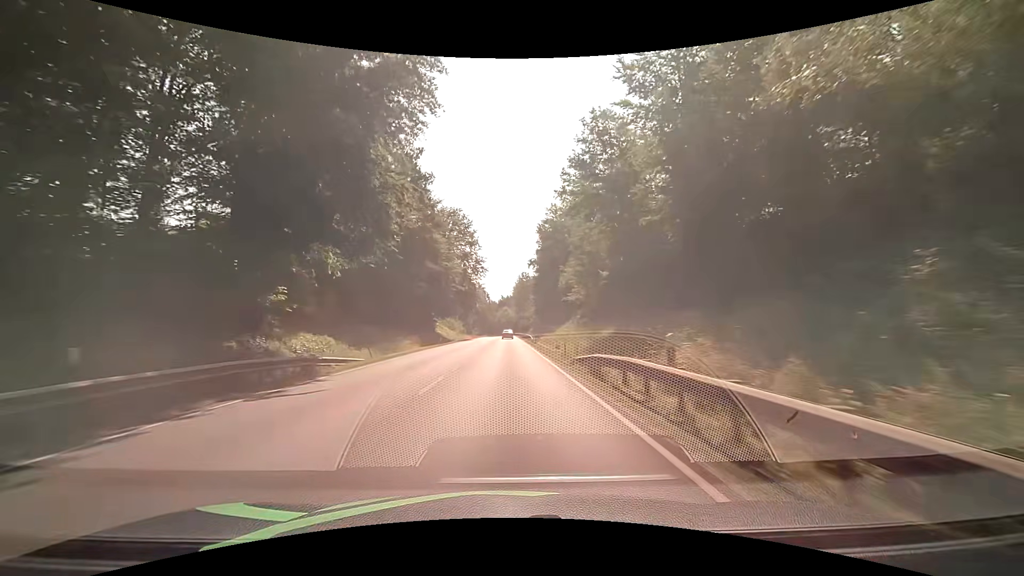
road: primary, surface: asphalt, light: Day
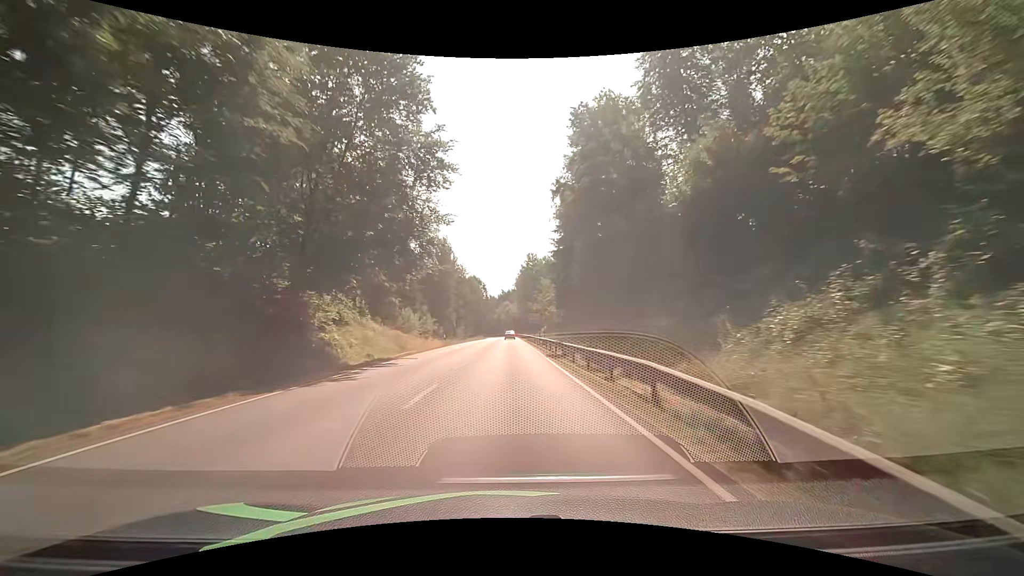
(-0.2, +49.9) m; 0°
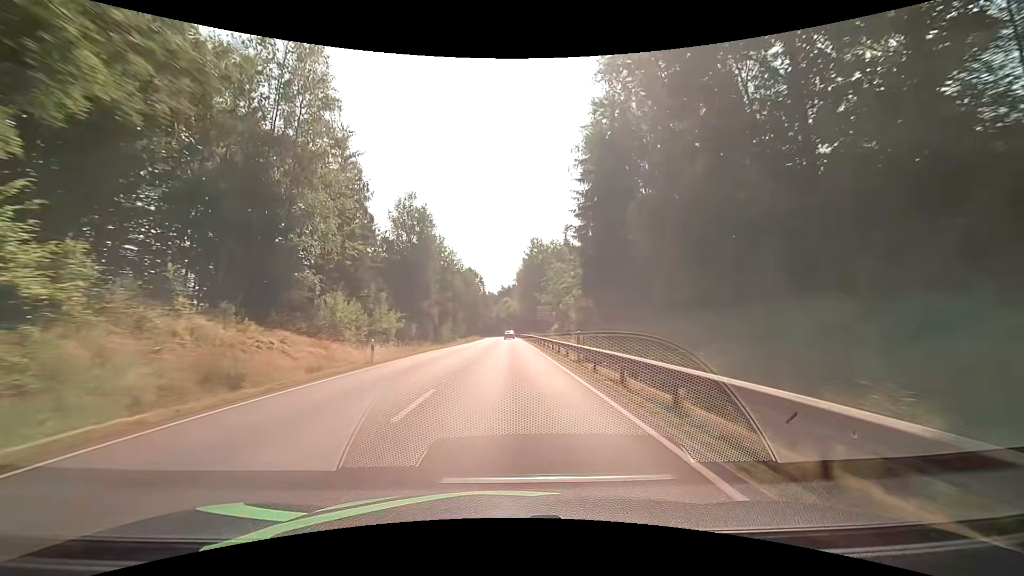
(-0.1, +25.0) m; 0°
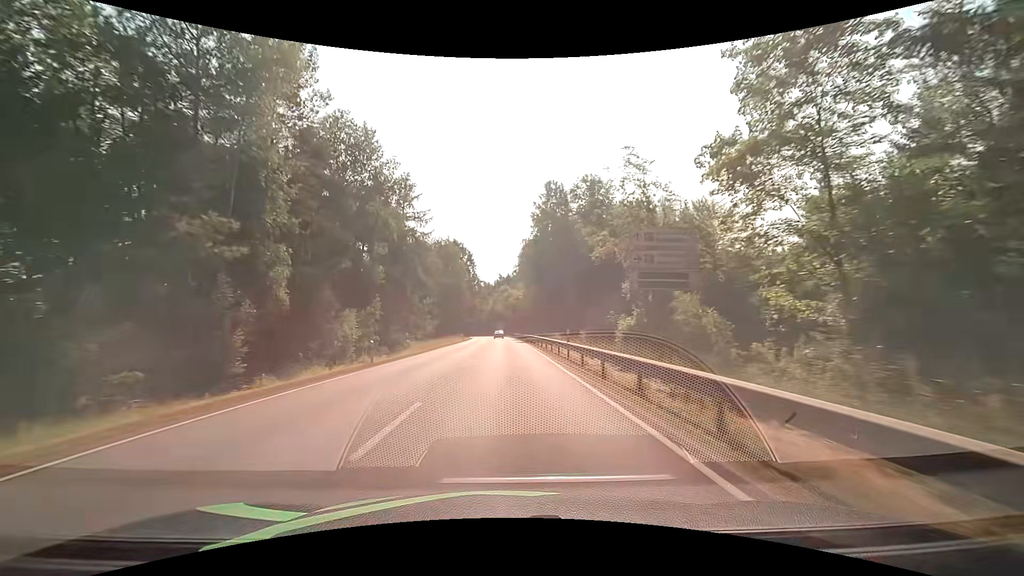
(+0.1, +50.2) m; 0°
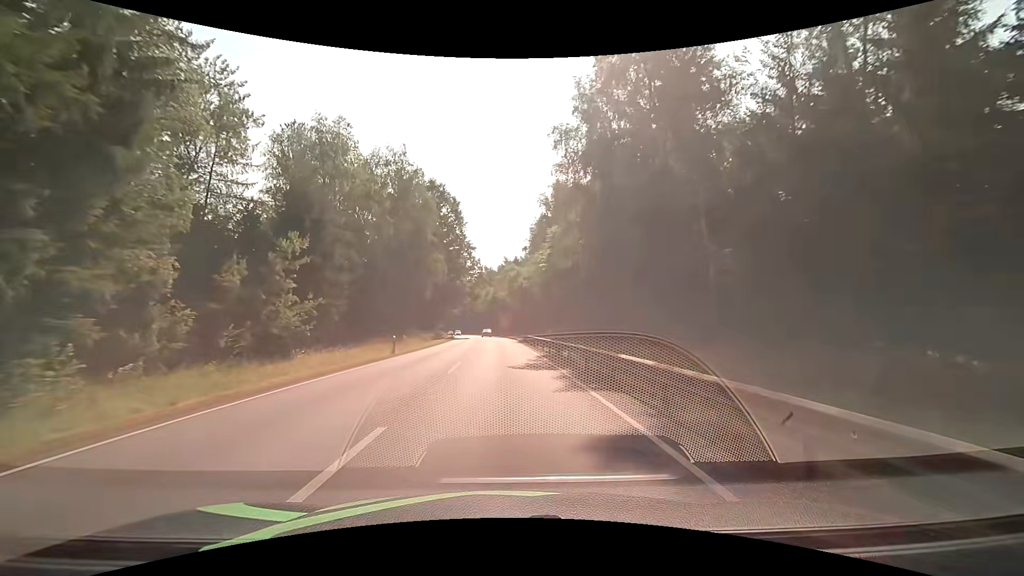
(0.0, +50.3) m; 0°
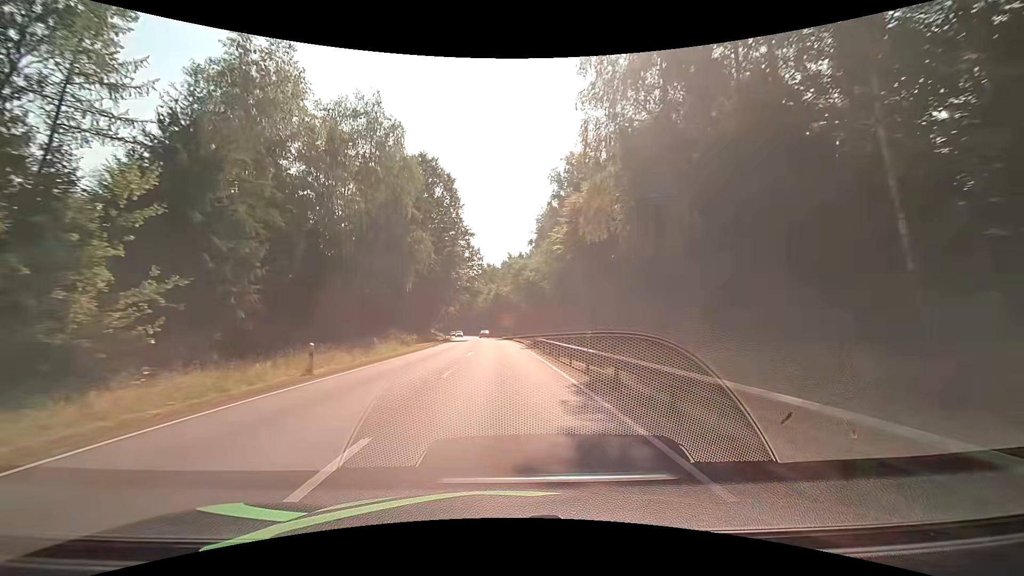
(0.0, +12.6) m; 0°
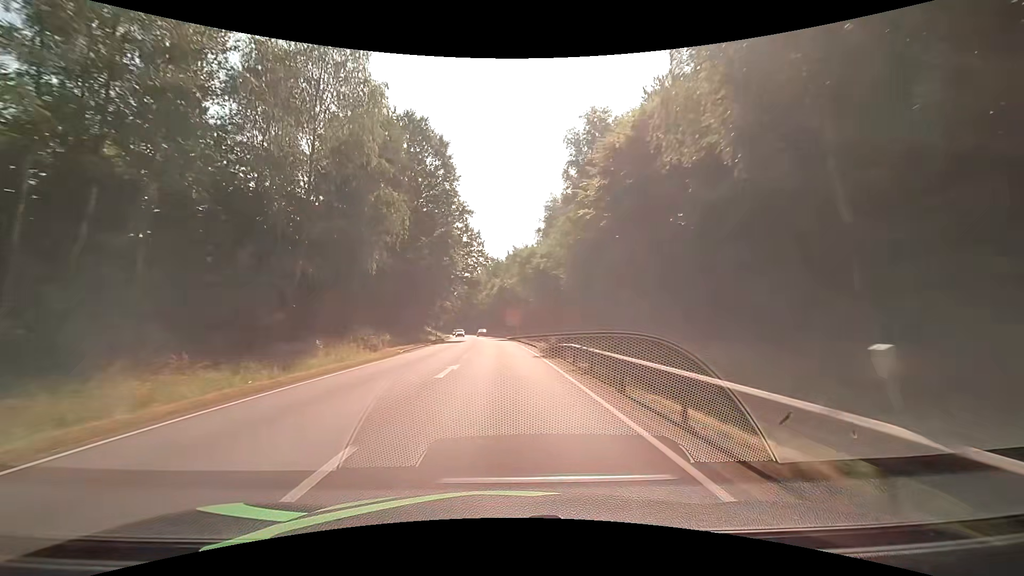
(-0.1, +12.5) m; -1°
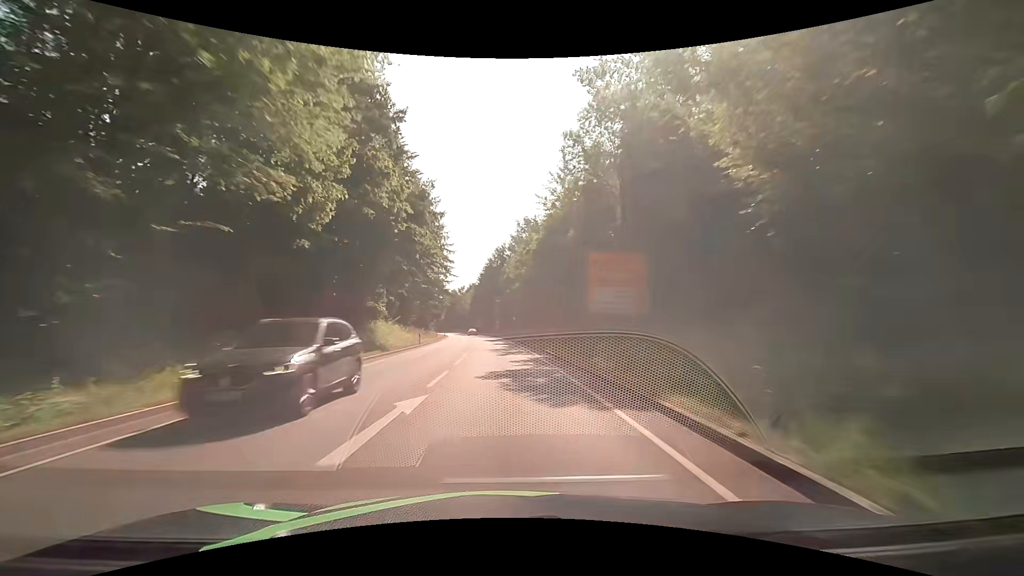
(-2.0, +62.8) m; -4°
(0, +10) (0, +20) (-1, +30) (-1, +40) (-2, +50) (-2, +60) (-3, +70) (-4, +80) (-5, +90) (-6, +100) m
